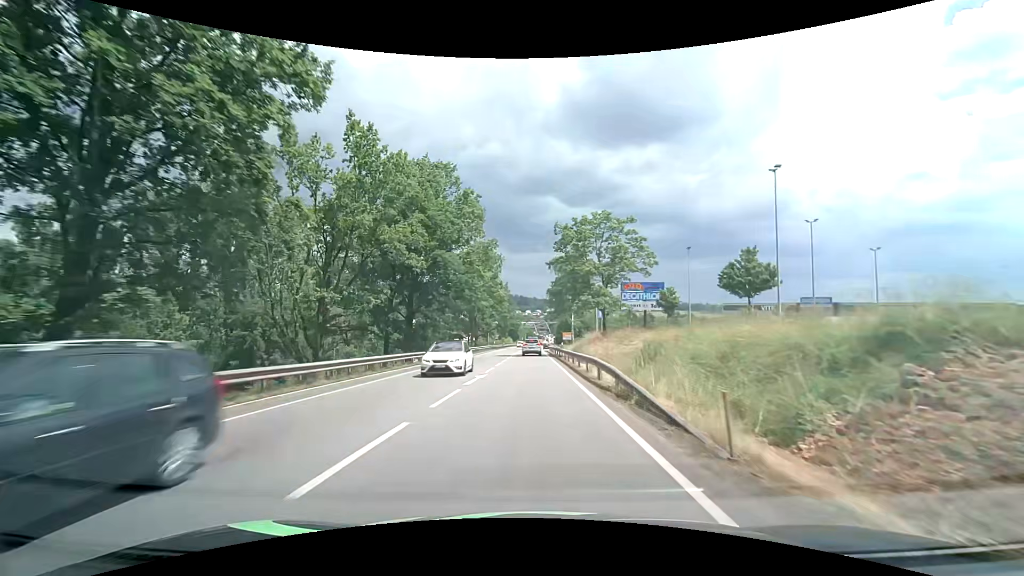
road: primary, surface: asphalt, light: Day
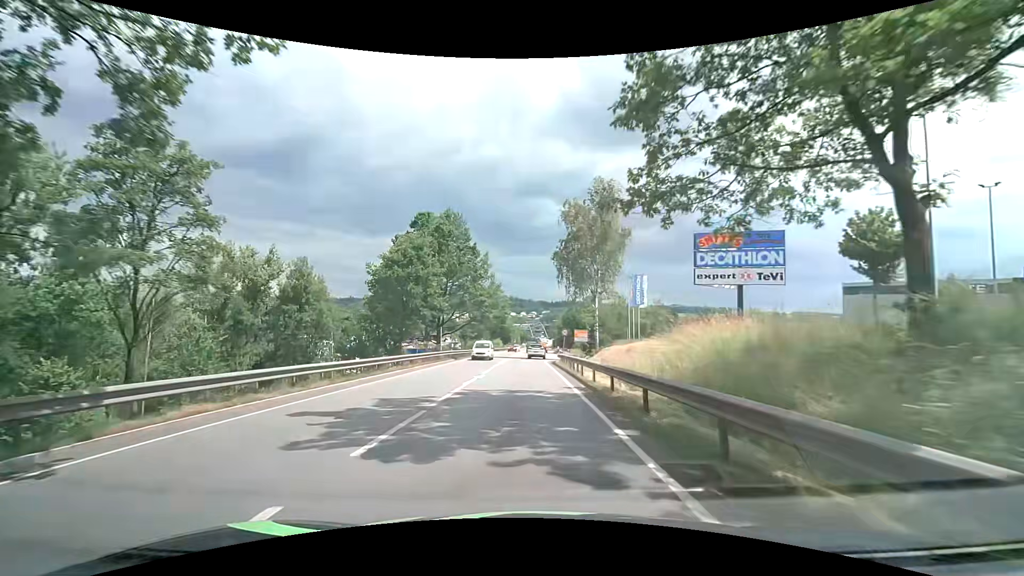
(+0.1, +39.9) m; +1°
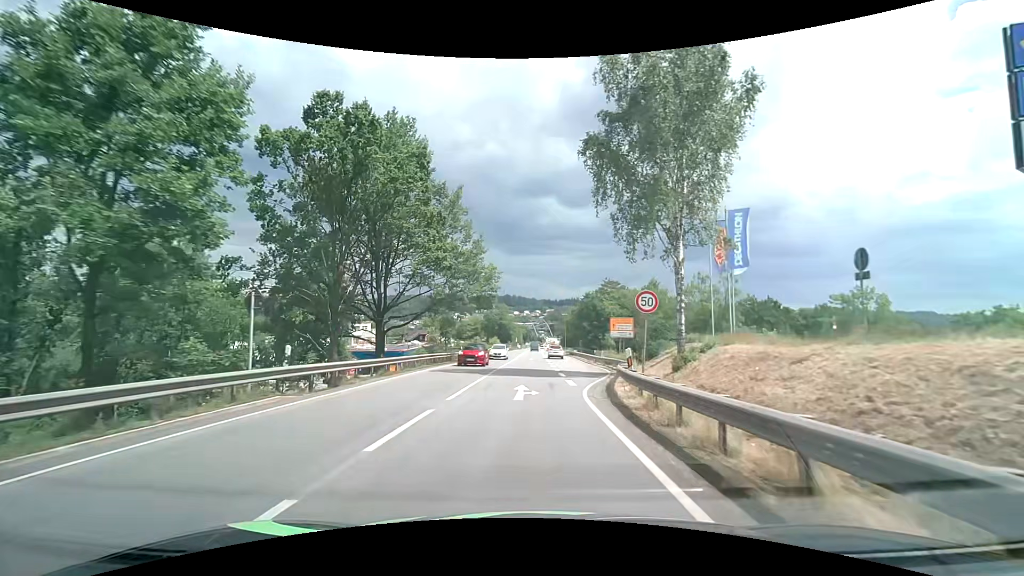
(-0.3, +29.5) m; -1°
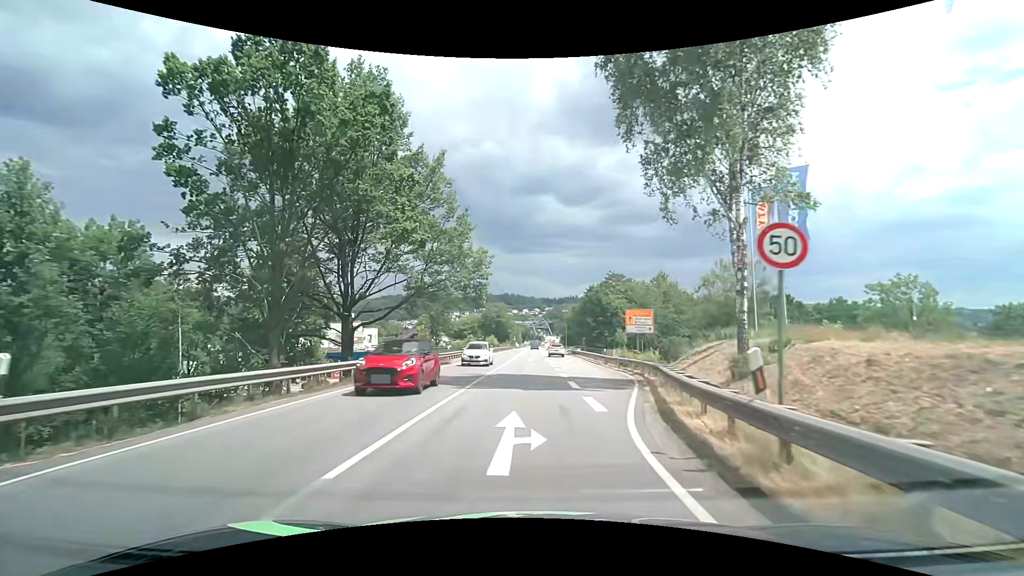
(0.0, +7.3) m; 0°
